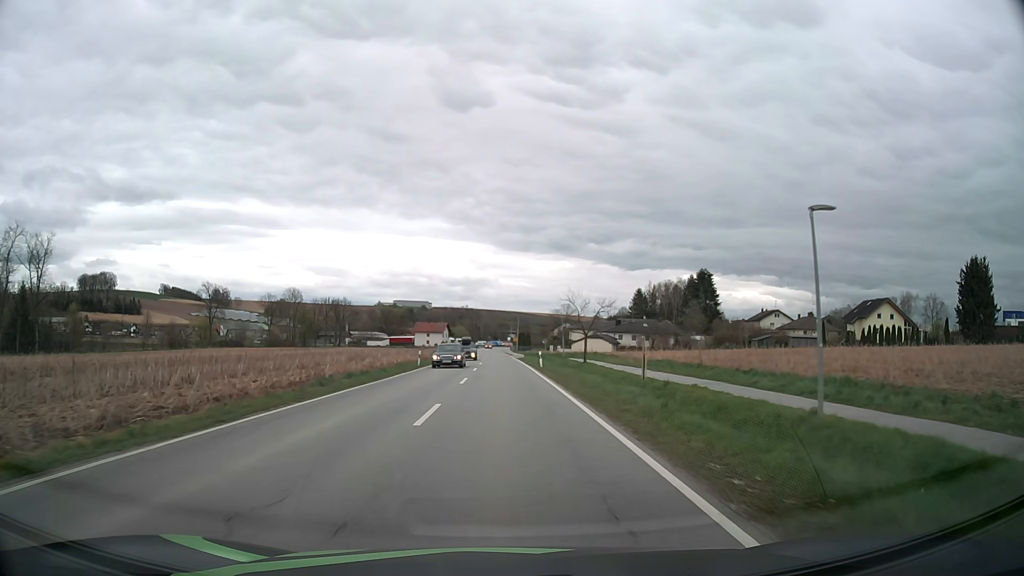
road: secondary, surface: asphalt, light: Day
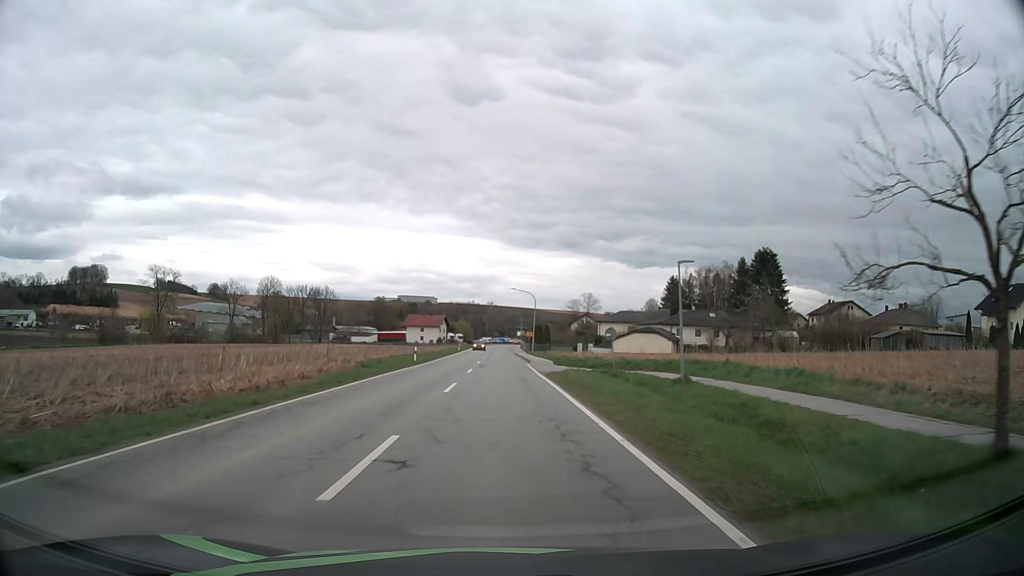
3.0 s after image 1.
(-0.2, +42.0) m; -1°
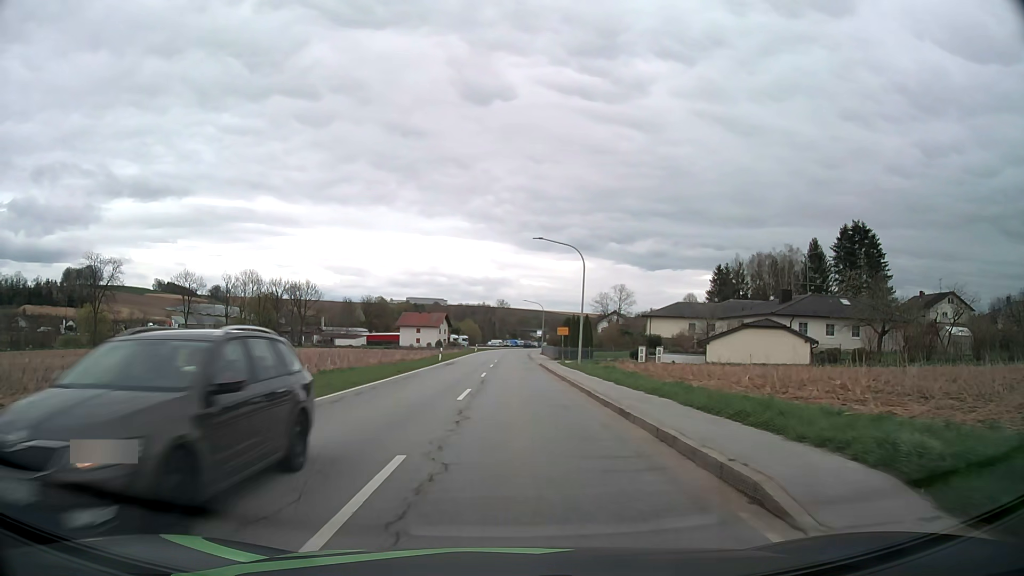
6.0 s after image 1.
(-0.3, +38.3) m; -1°
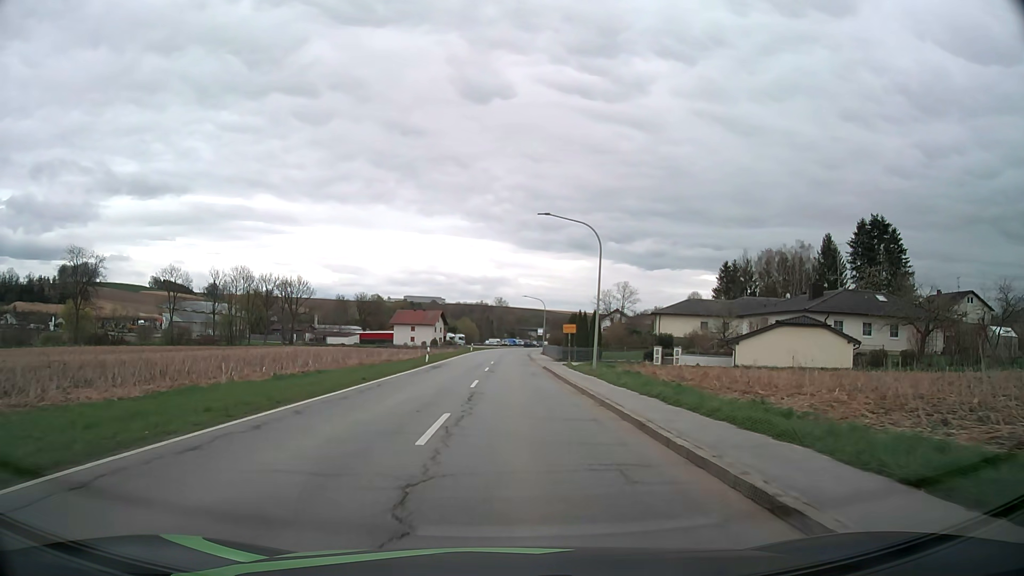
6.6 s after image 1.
(0.0, +7.2) m; 0°
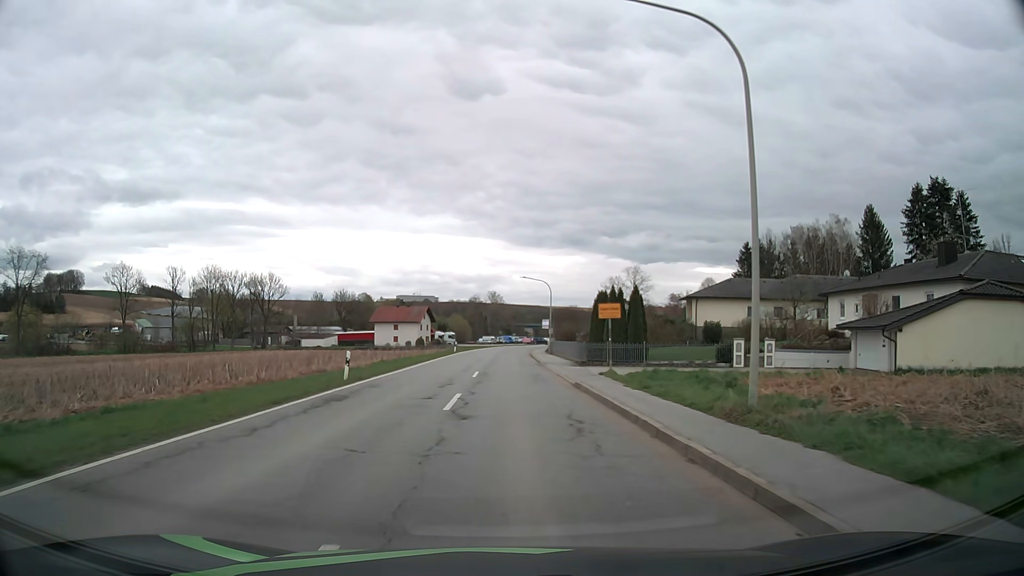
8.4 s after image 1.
(+0.1, +20.5) m; +1°
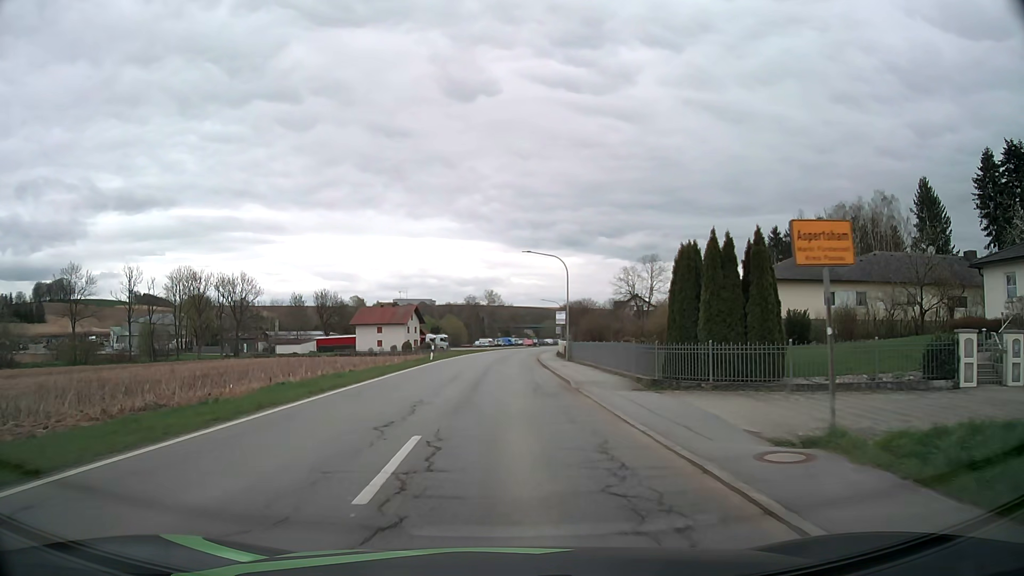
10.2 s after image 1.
(0.0, +19.2) m; 0°
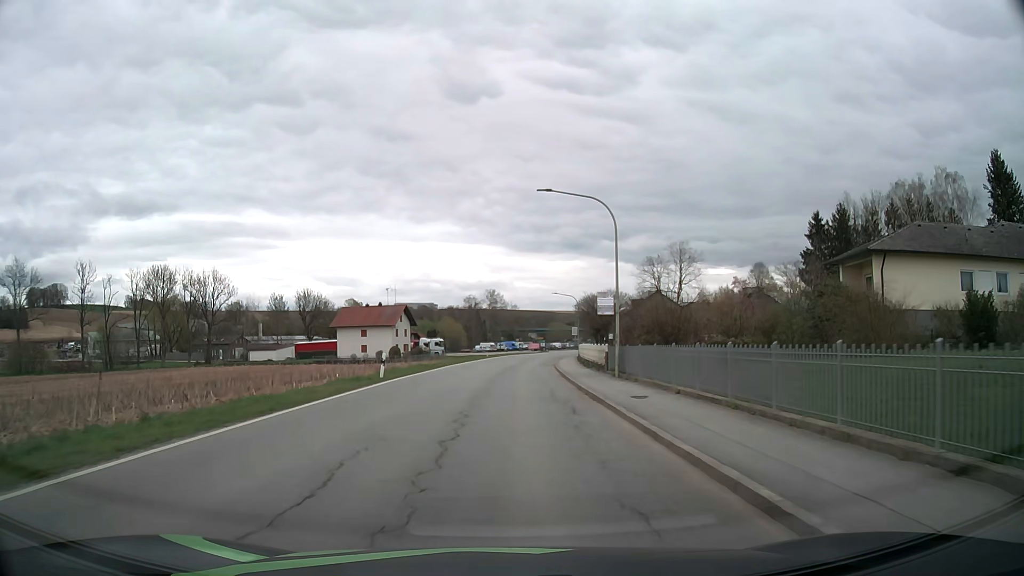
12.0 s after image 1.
(-0.1, +19.0) m; 0°
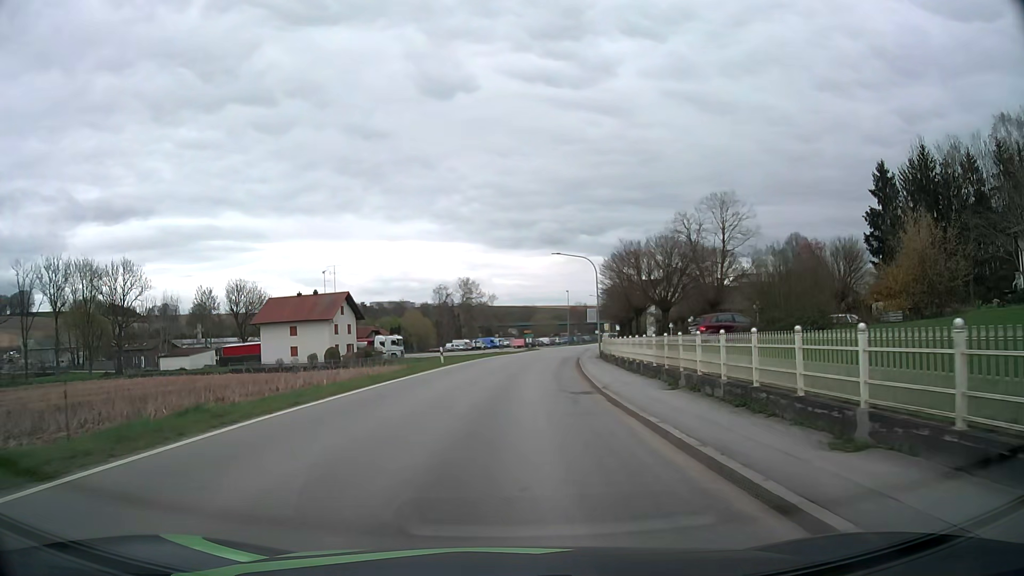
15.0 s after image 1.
(+0.3, +30.9) m; +2°
(0, +10) (0, +20) (+1, +30) (+2, +40) (+3, +50) (+4, +60) (+5, +70) (+7, +80) (+9, +89) (+11, +99) m
